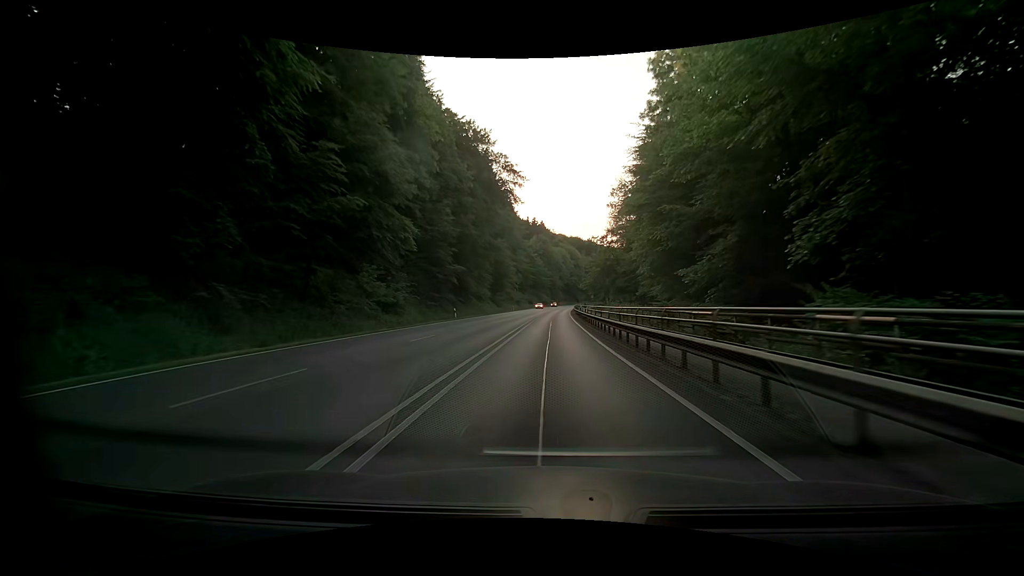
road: primary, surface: asphalt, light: Day
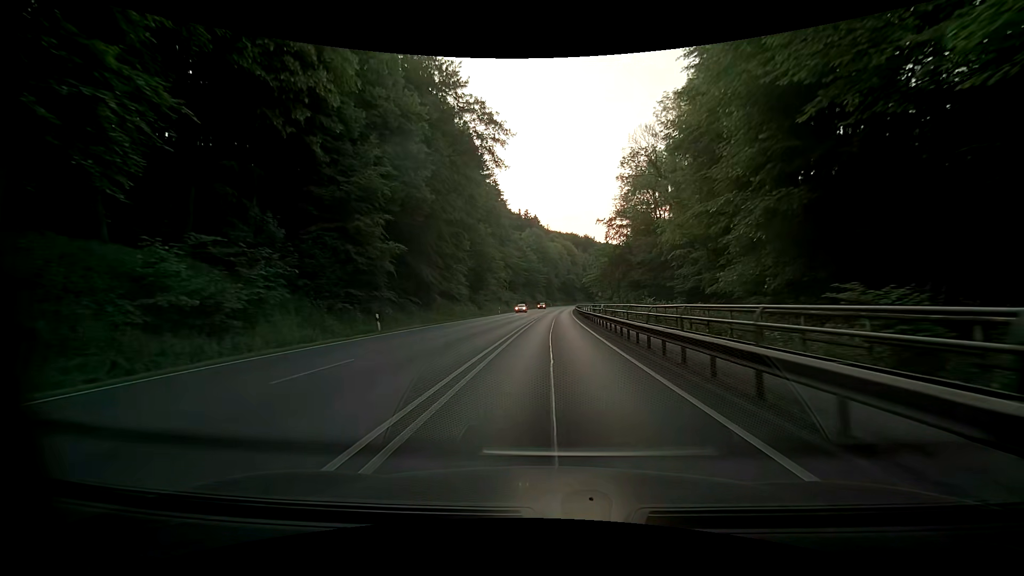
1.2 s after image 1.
(+0.2, +21.7) m; +1°
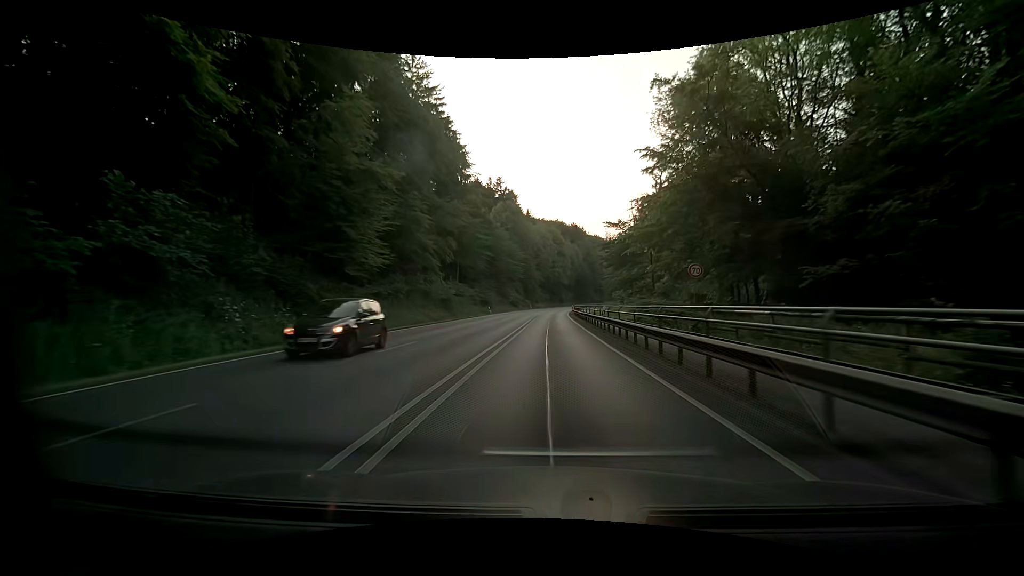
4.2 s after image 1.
(+0.9, +54.1) m; +2°
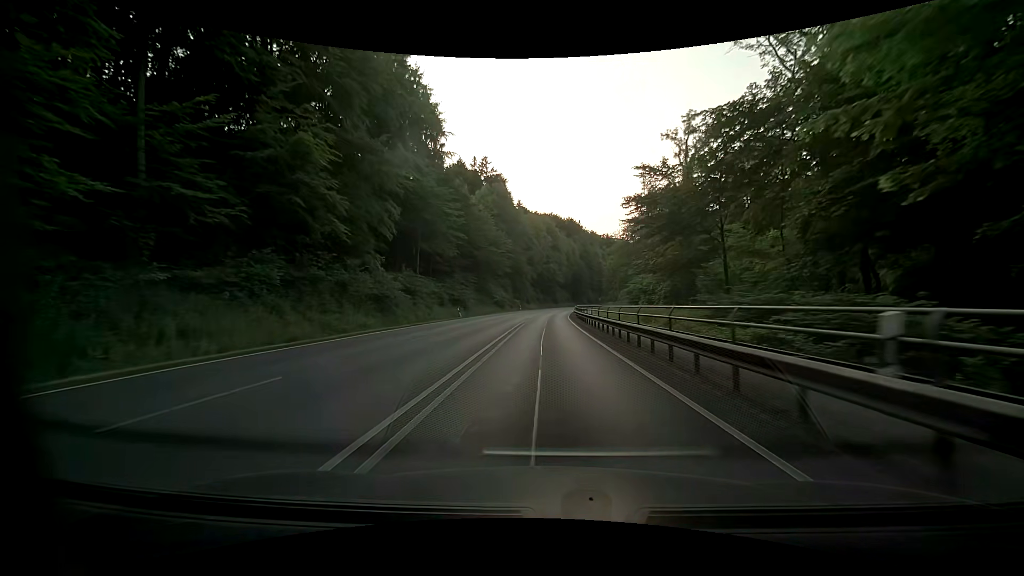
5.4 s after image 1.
(+0.1, +21.6) m; +1°
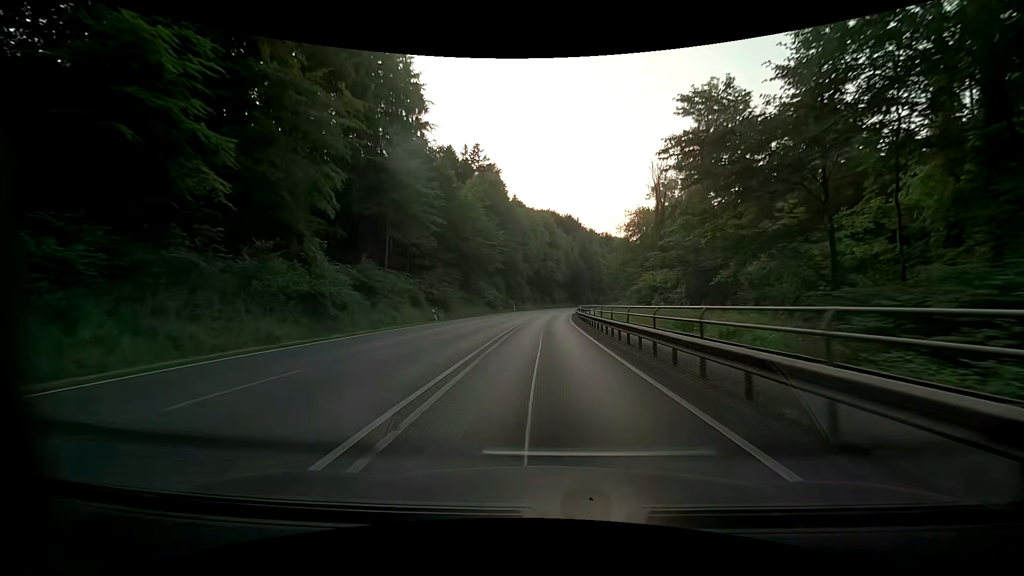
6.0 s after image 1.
(-0.1, +10.8) m; -1°
(0, +10) (0, +20) (0, +30) (+1, +40) (+1, +50) (+1, +60) (+2, +70) (+3, +80) (+4, +90) (+5, +100) m
